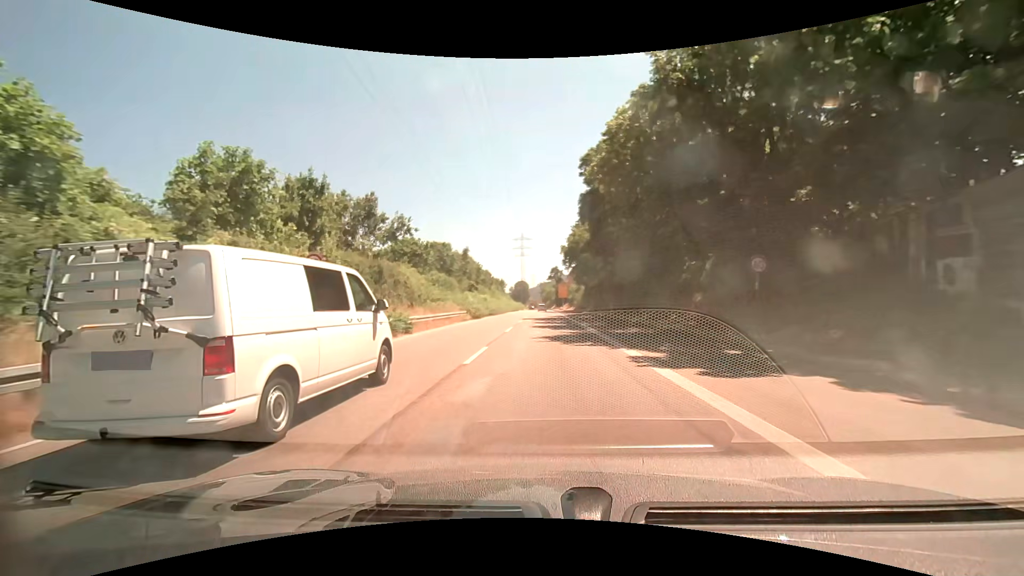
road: trunk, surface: asphalt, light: Day
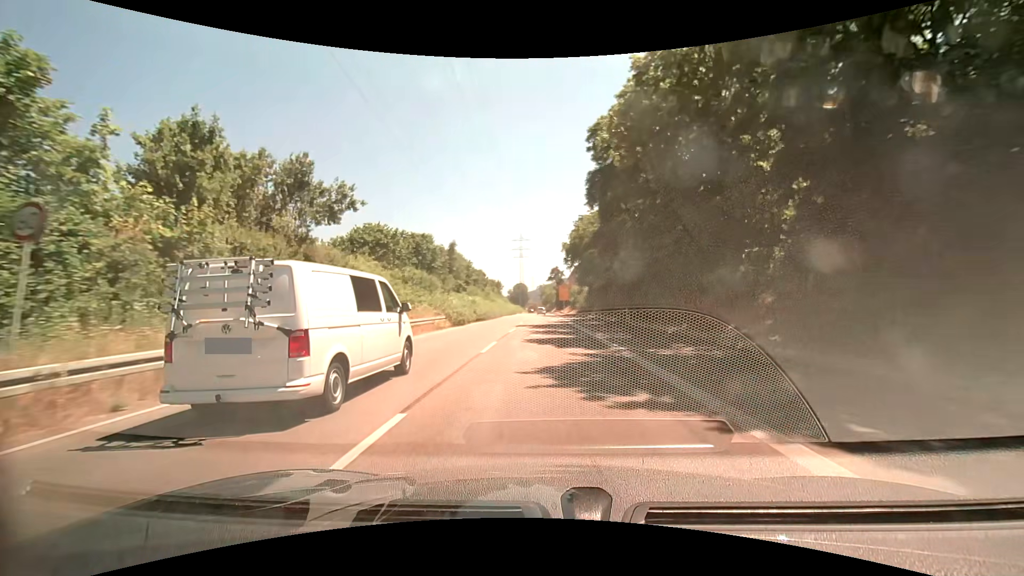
(0.0, +8.9) m; 0°
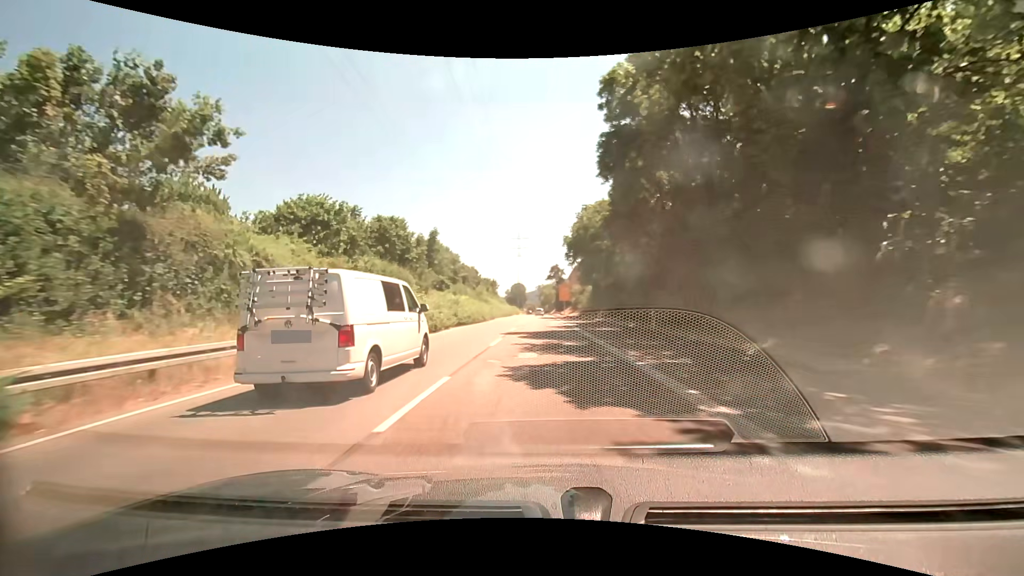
(0.0, +8.9) m; 0°
